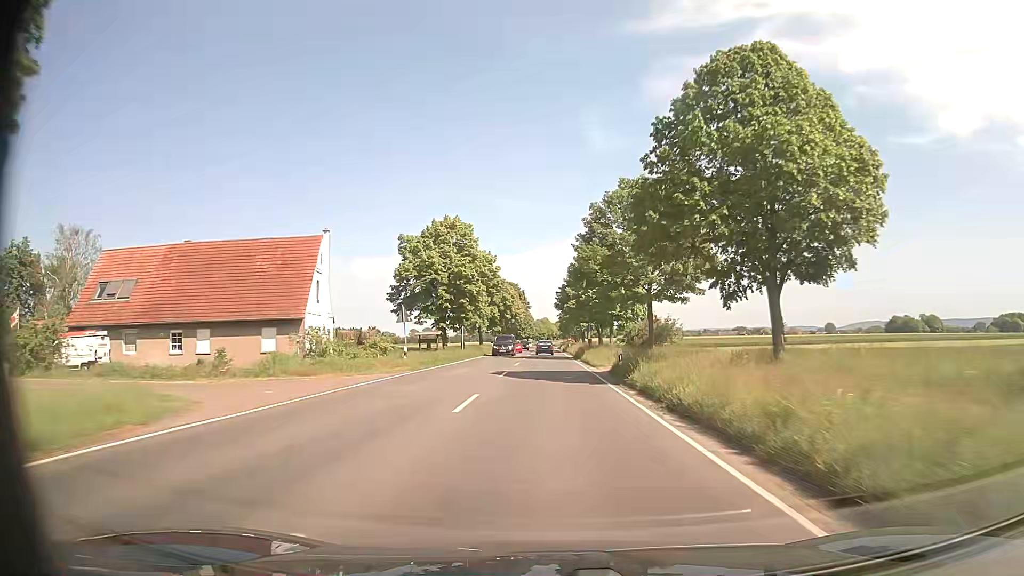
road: secondary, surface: asphalt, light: Day
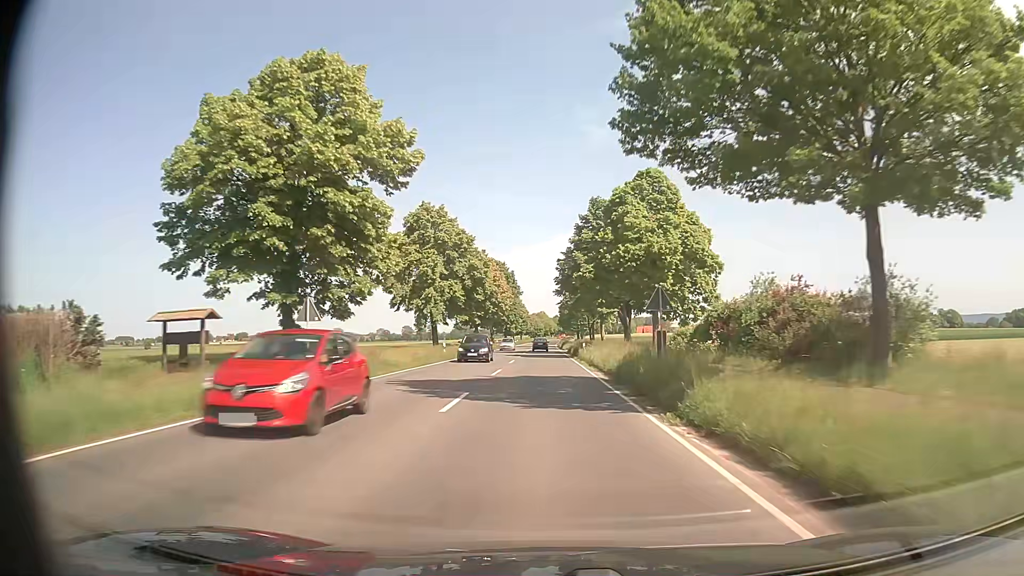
(+0.2, +36.8) m; 0°
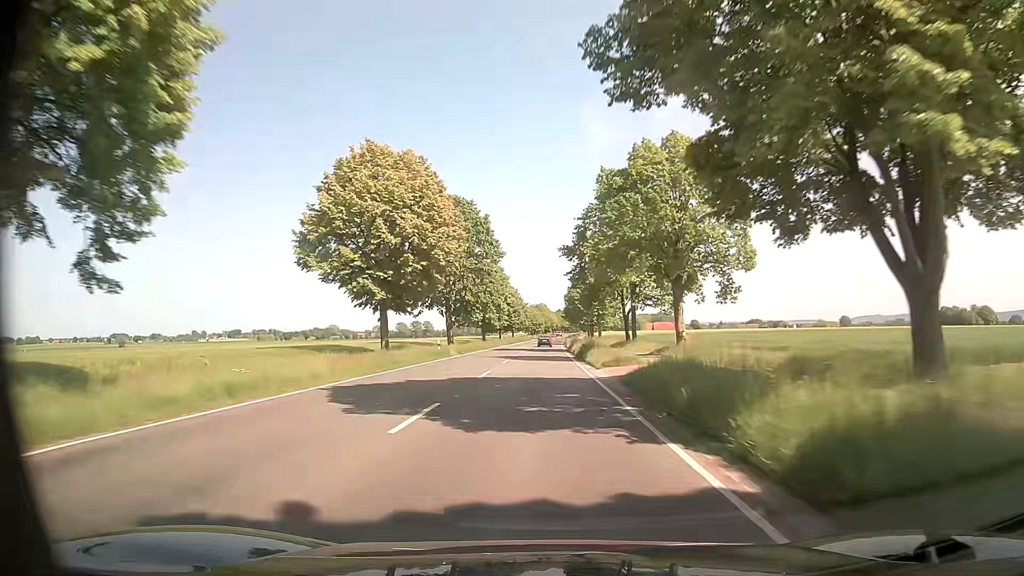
(0.0, +51.5) m; 0°
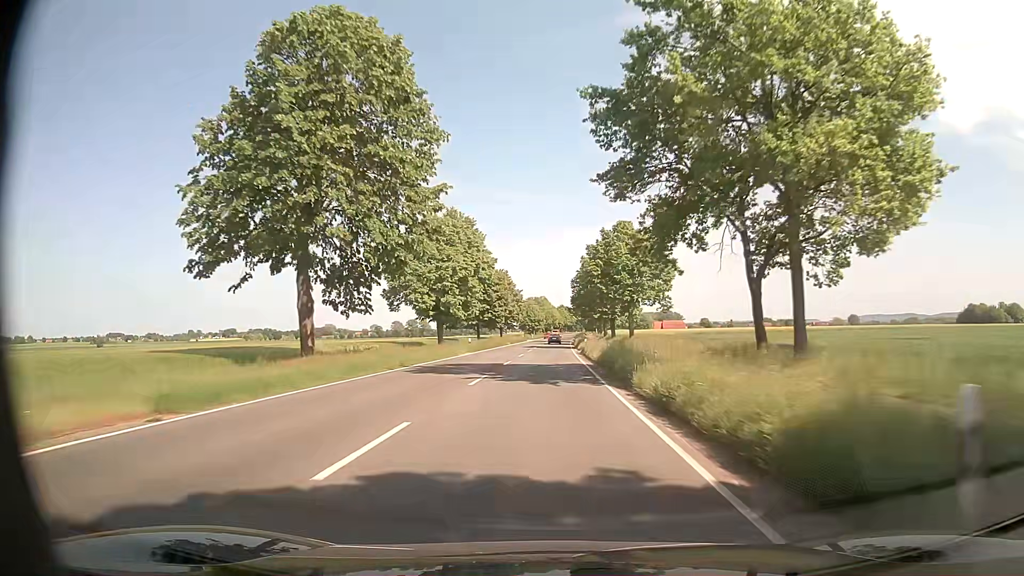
(0.0, +39.4) m; 0°
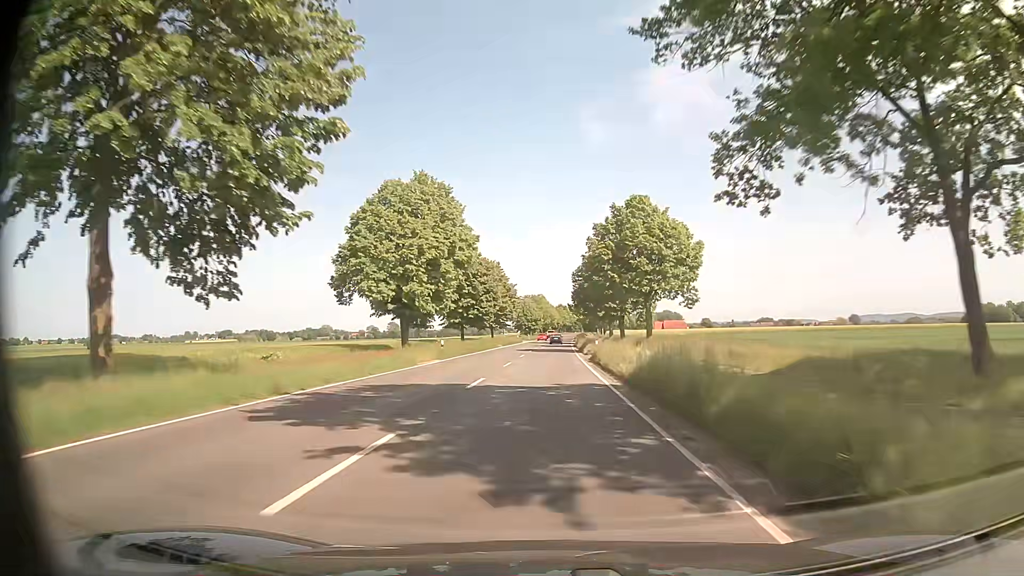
(0.0, +13.2) m; 0°
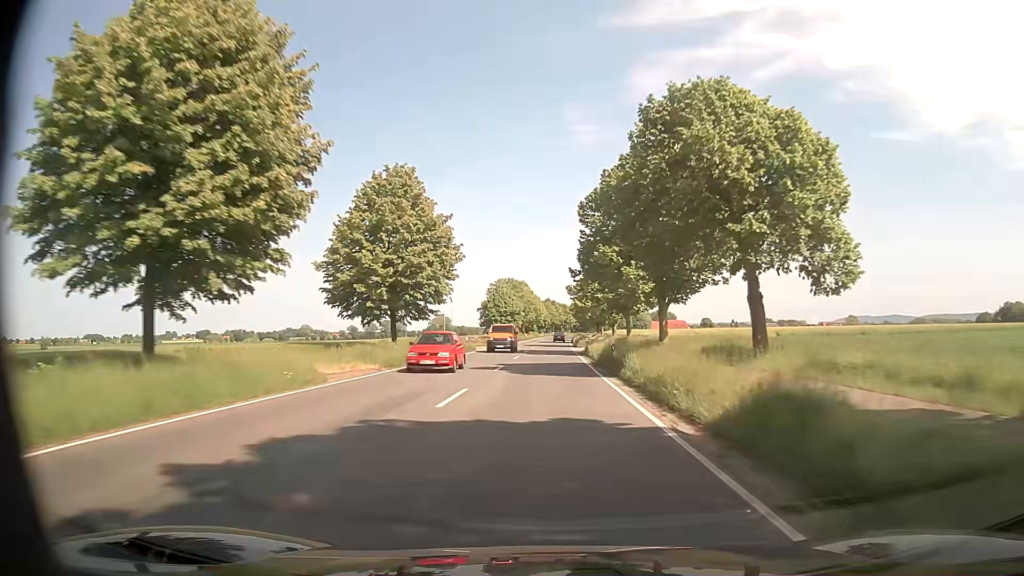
(+0.4, +53.0) m; +1°
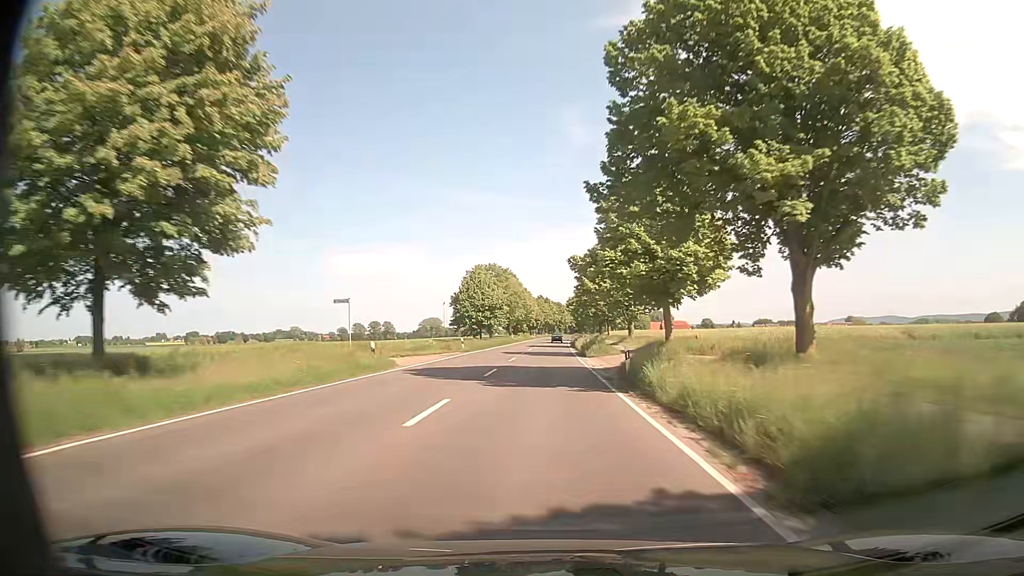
(0.0, +26.6) m; 0°
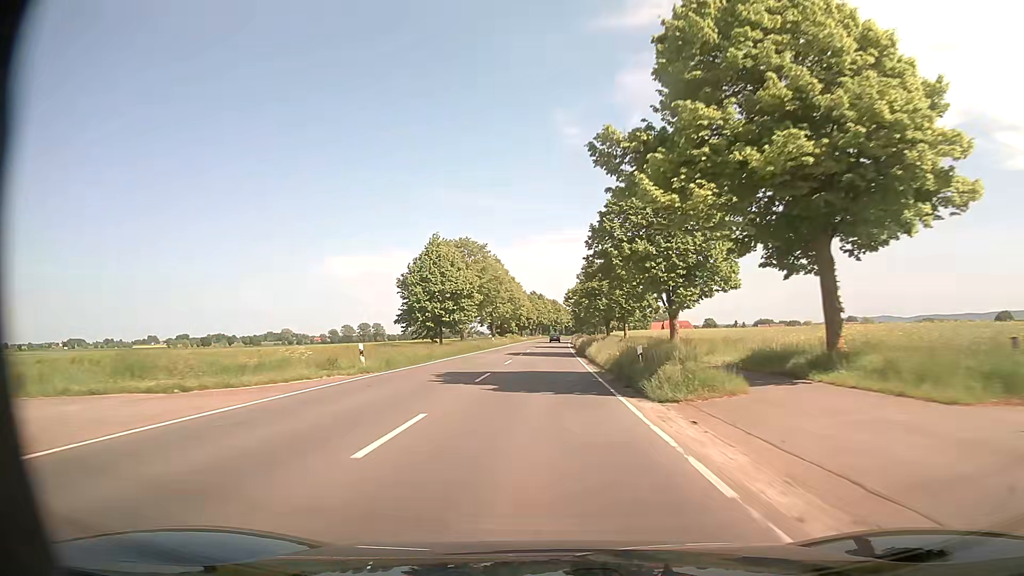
(+0.1, +26.7) m; 0°
(0, +10) (0, +20) (0, +30) (0, +40) (0, +50) (+1, +60) (+1, +70) (+1, +80) (+1, +90) (+1, +100) m
